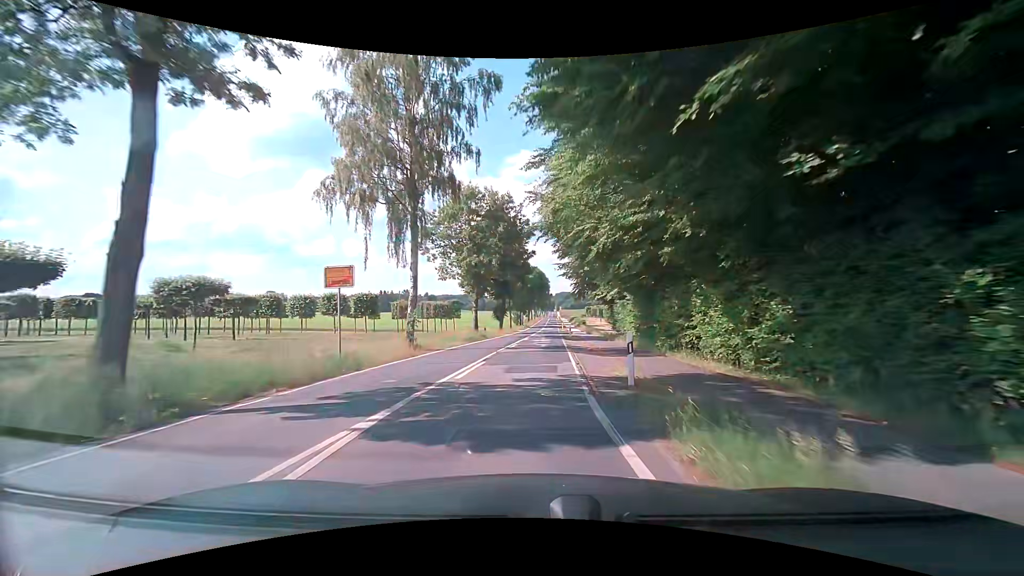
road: tertiary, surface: asphalt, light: Day
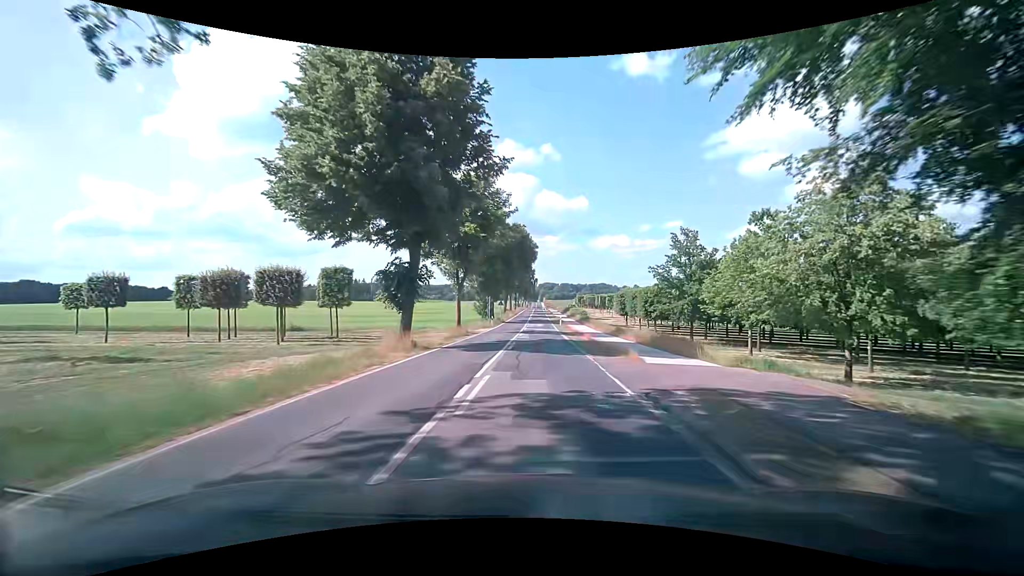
(+0.2, +41.5) m; +1°
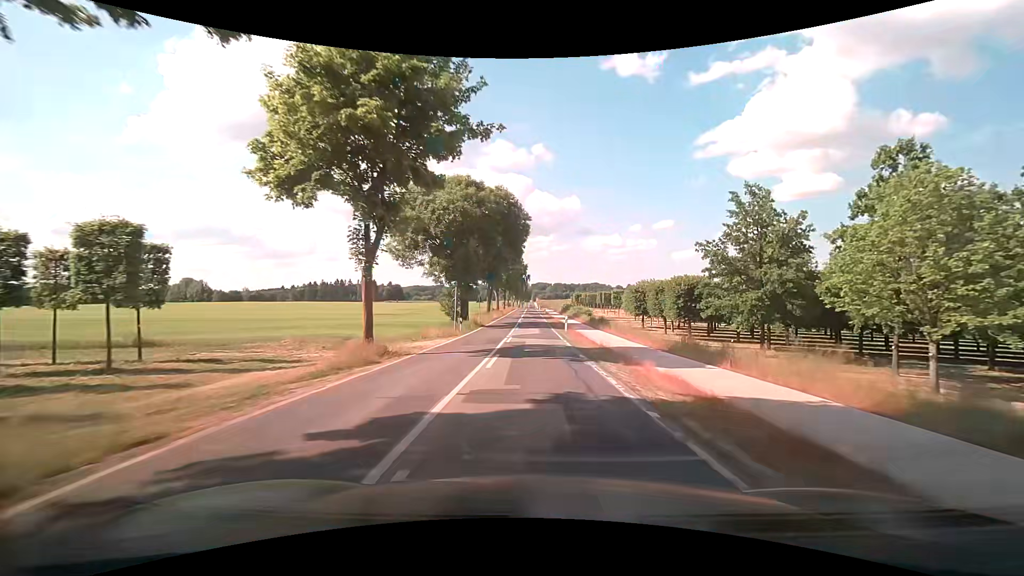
(+0.2, +19.1) m; +1°
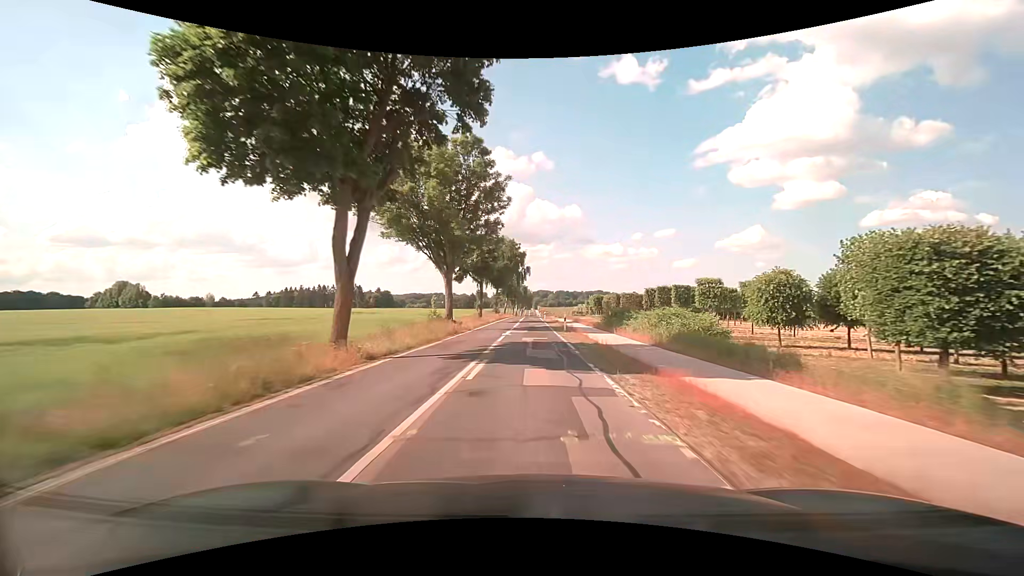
(0.0, +52.1) m; 0°
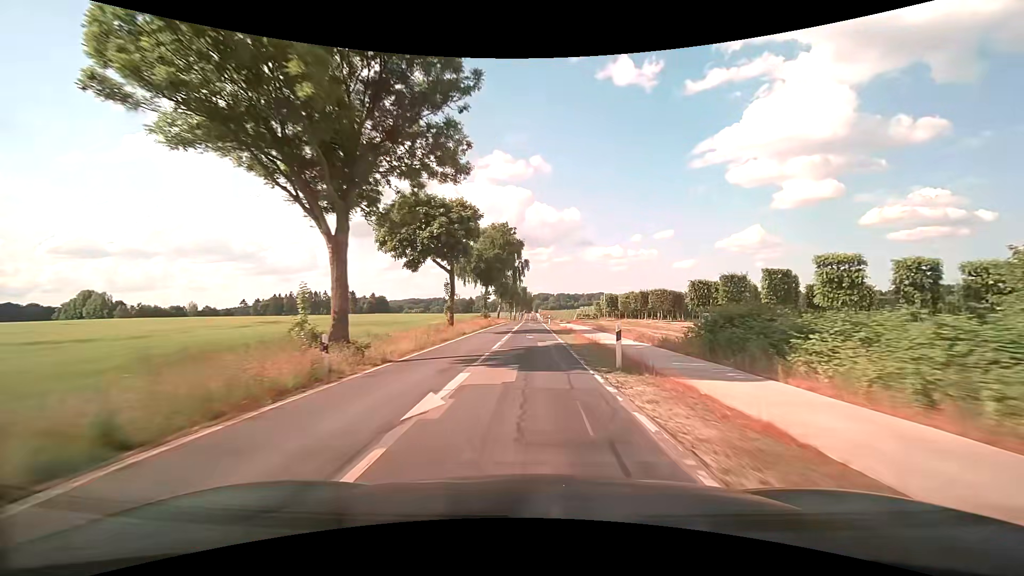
(+0.1, +20.9) m; 0°
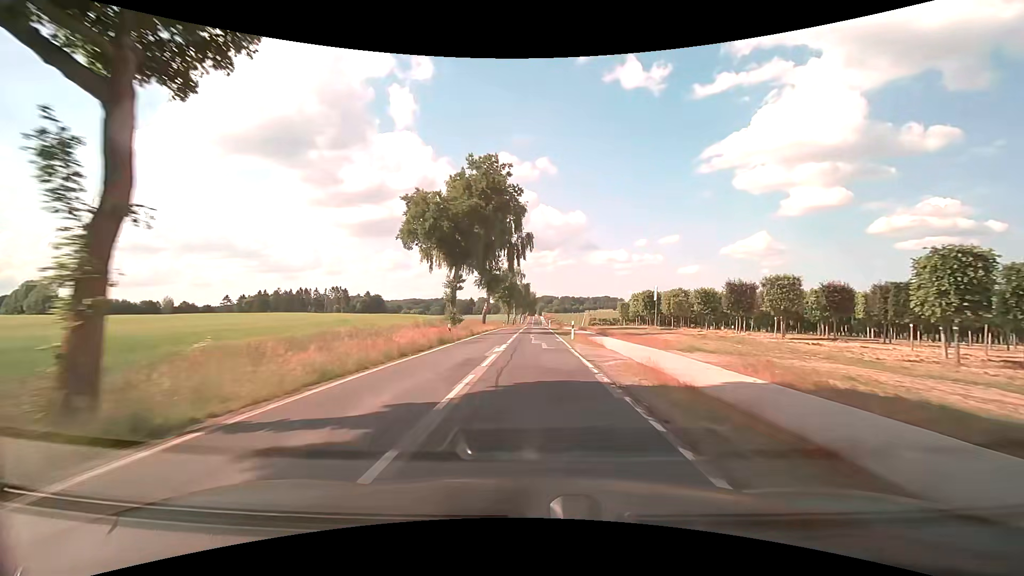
(-0.2, +31.1) m; -1°
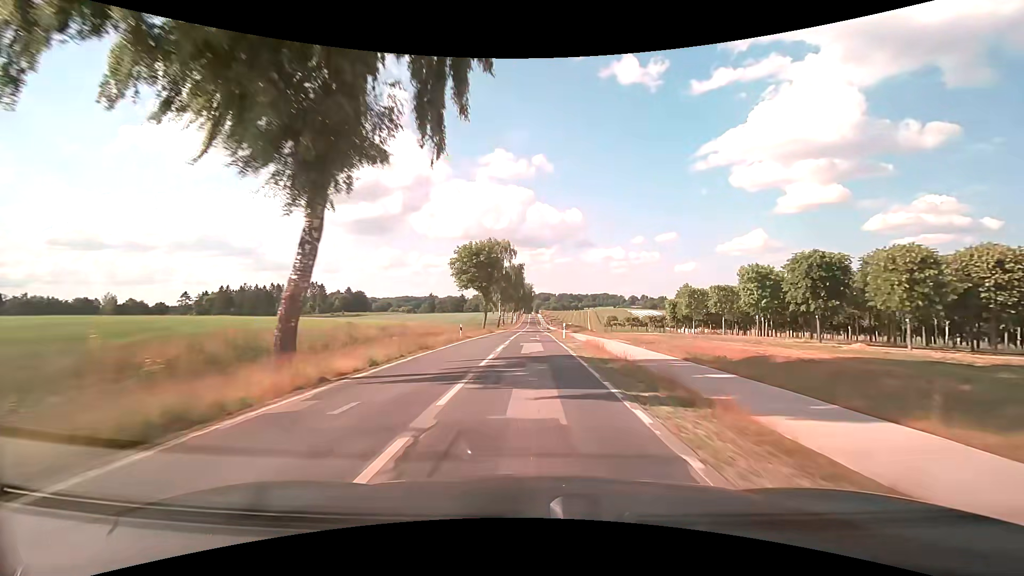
(+0.3, +44.4) m; +1°
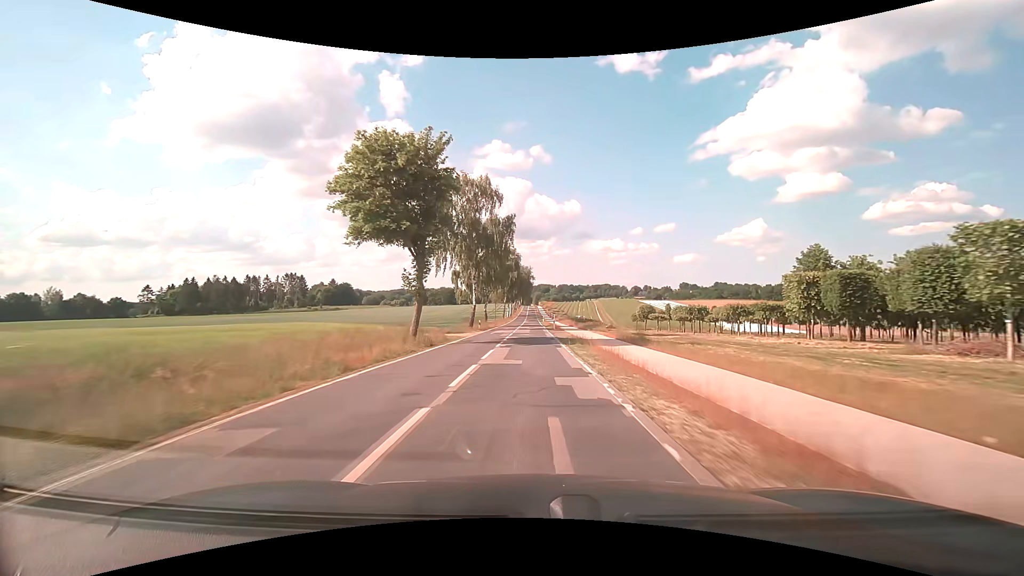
(-0.1, +35.6) m; 0°
(0, +10) (0, +20) (0, +30) (0, +40) (0, +50) (0, +60) (0, +70) (0, +80) (0, +90) (0, +100) m
